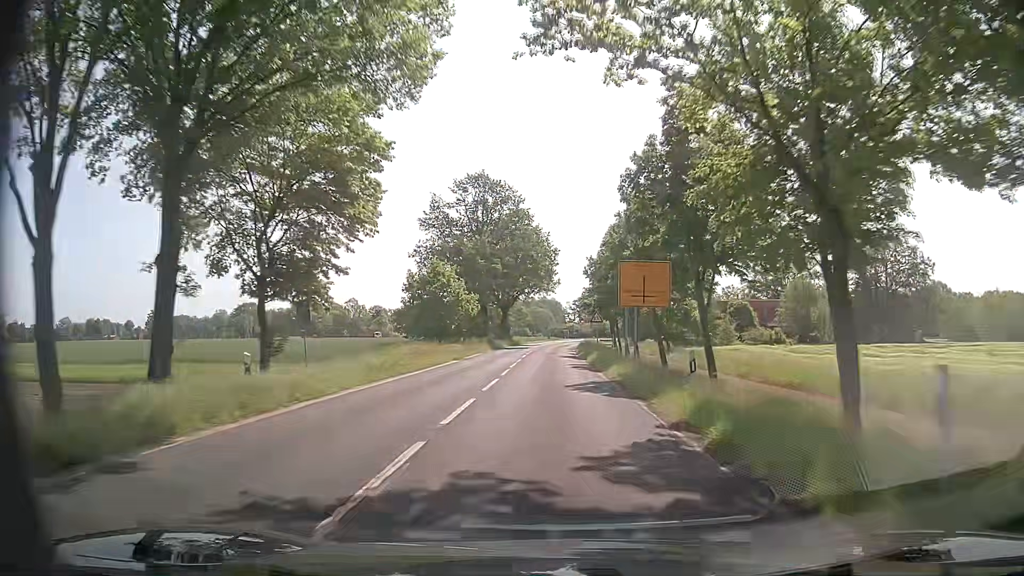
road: secondary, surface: asphalt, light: Day
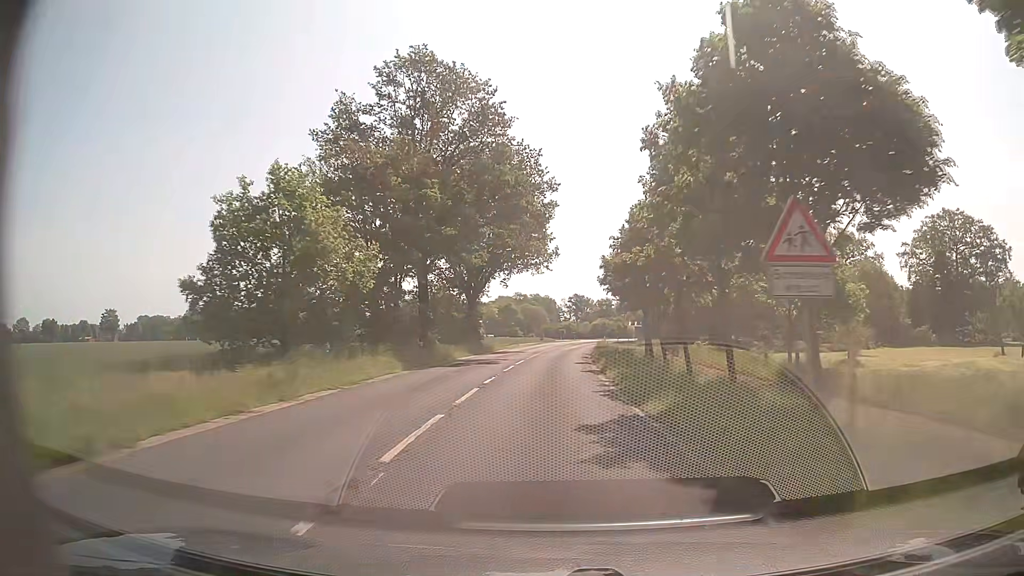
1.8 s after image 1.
(+0.1, +33.3) m; 0°
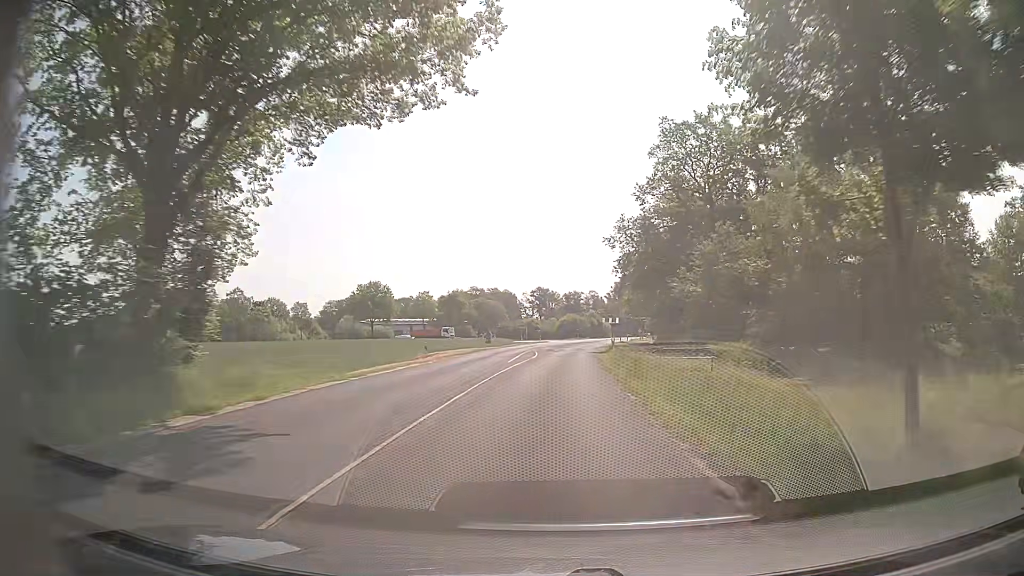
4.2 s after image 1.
(+1.3, +44.4) m; +3°
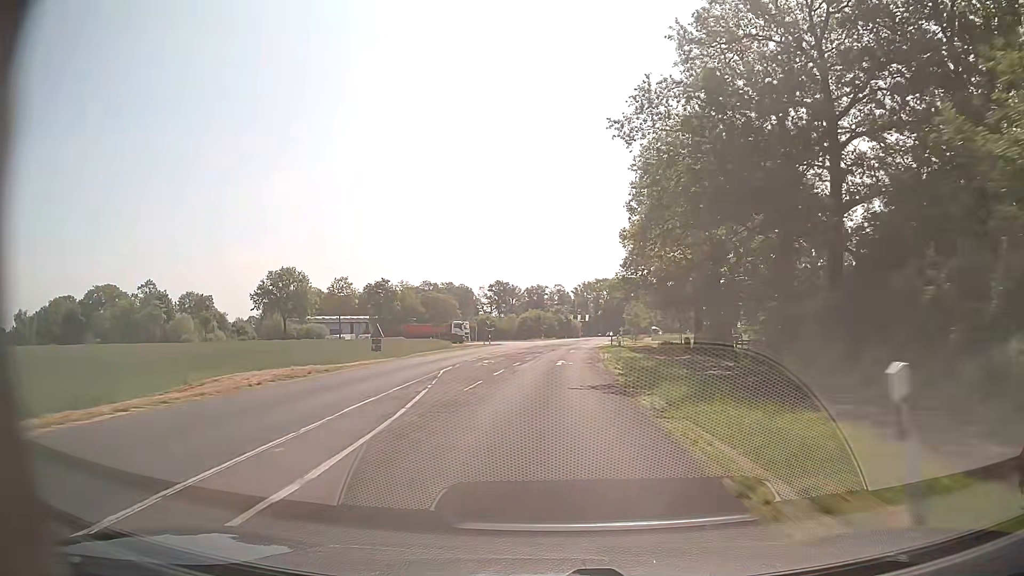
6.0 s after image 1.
(+1.4, +33.3) m; +4°
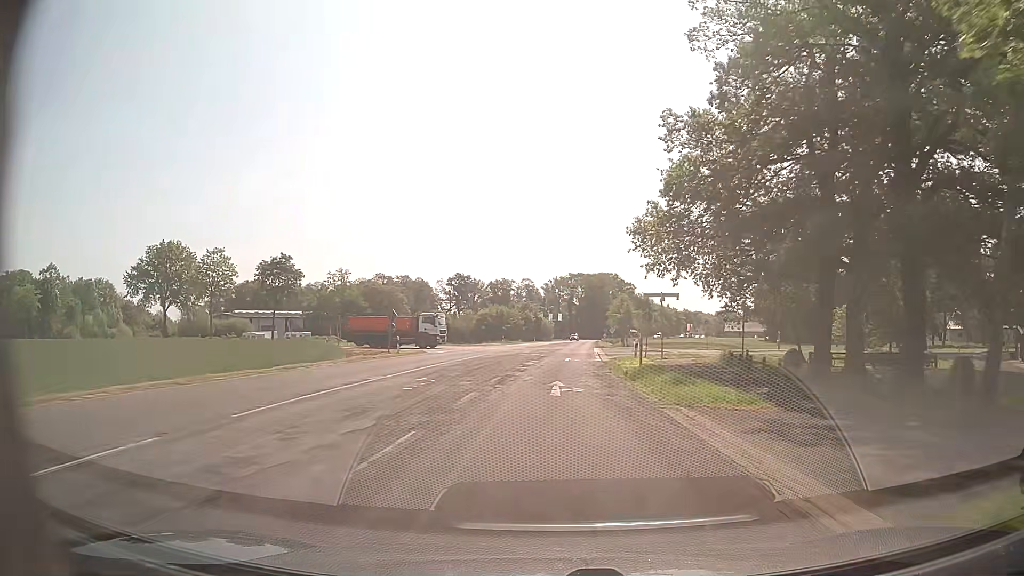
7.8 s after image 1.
(+0.6, +33.4) m; +3°
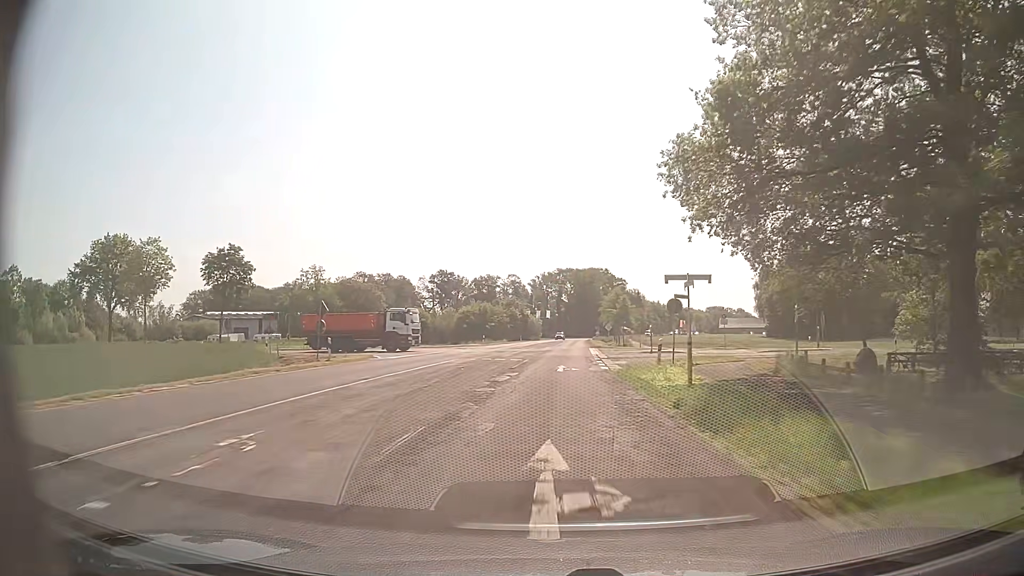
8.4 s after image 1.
(+0.1, +11.1) m; +1°
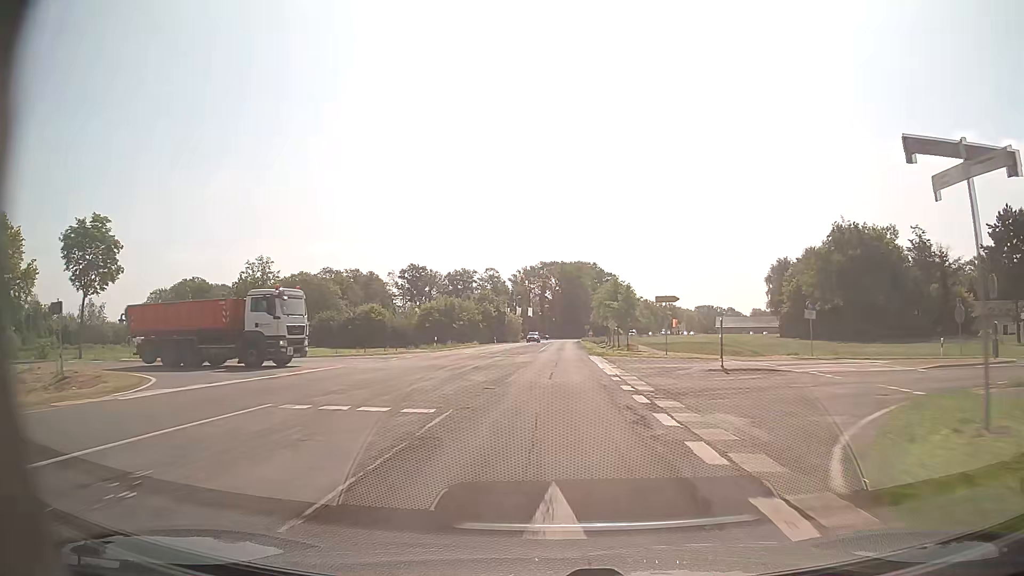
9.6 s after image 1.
(+0.3, +22.3) m; +1°
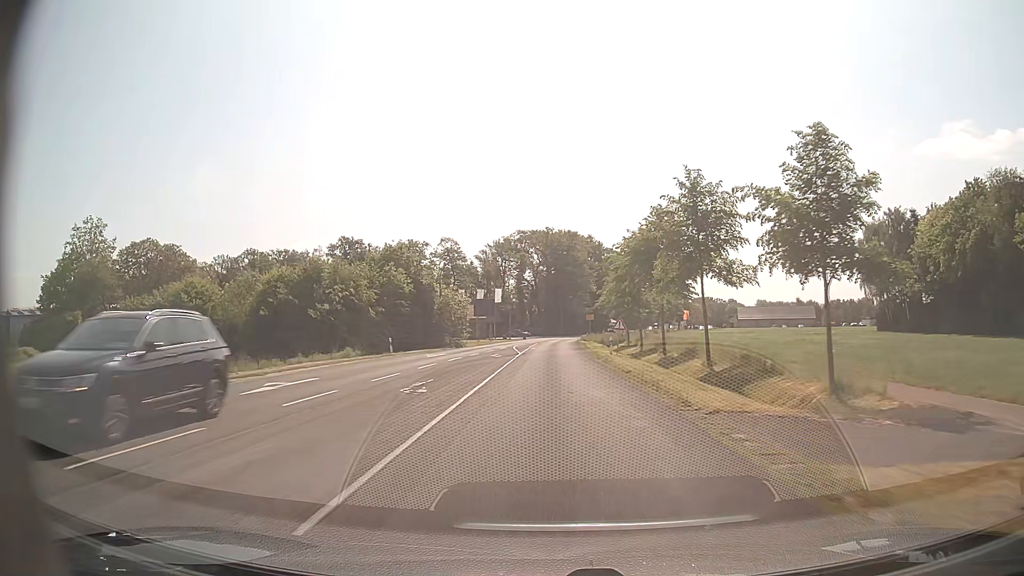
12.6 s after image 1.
(+0.9, +54.2) m; +2°
(0, +10) (0, +20) (0, +30) (0, +40) (0, +50) (0, +60) (0, +70) (+1, +80) (+2, +90) (+3, +100) m
